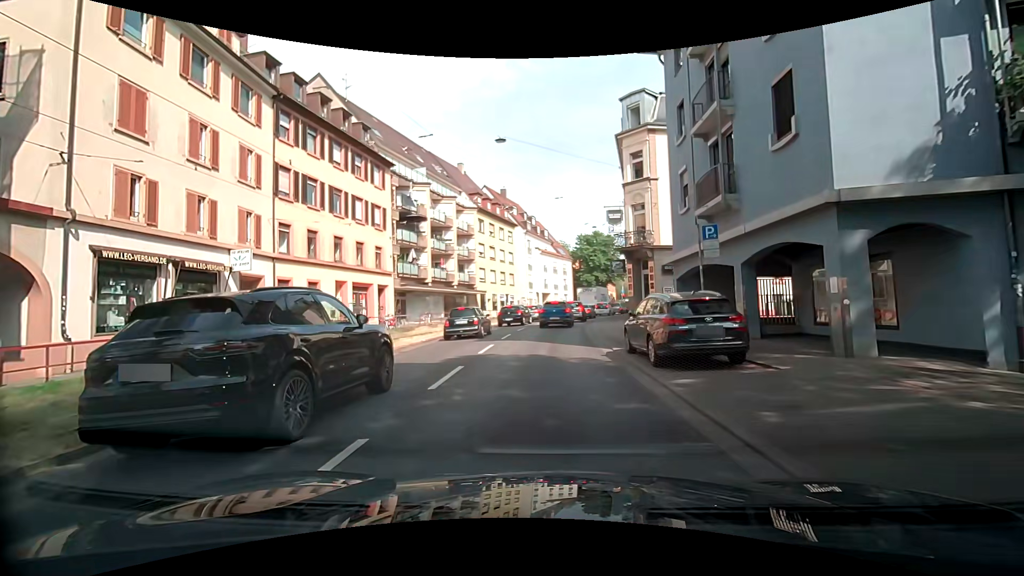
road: primary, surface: asphalt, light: Day
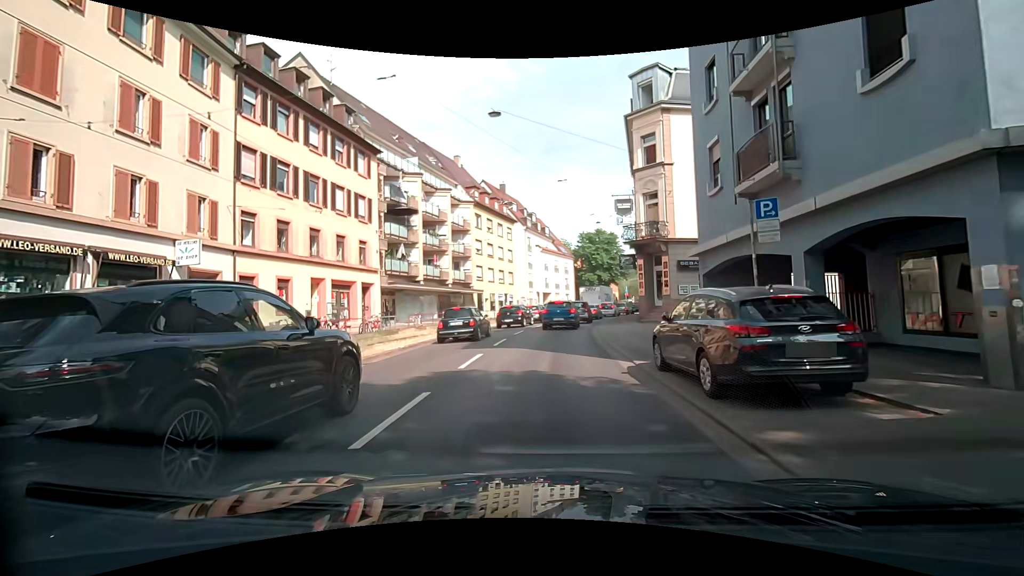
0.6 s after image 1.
(-0.1, +3.3) m; -1°
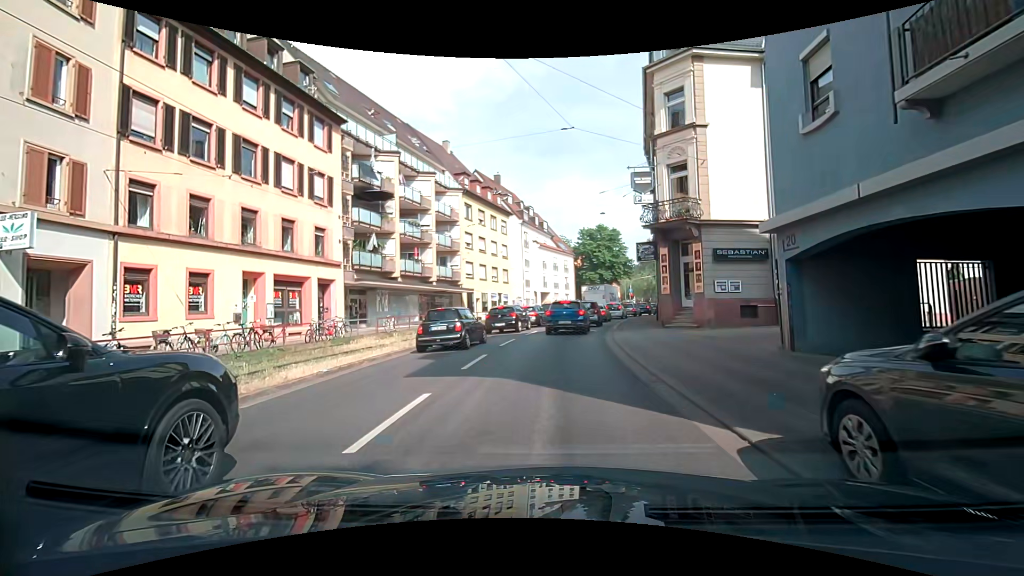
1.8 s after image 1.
(0.0, +6.0) m; 0°
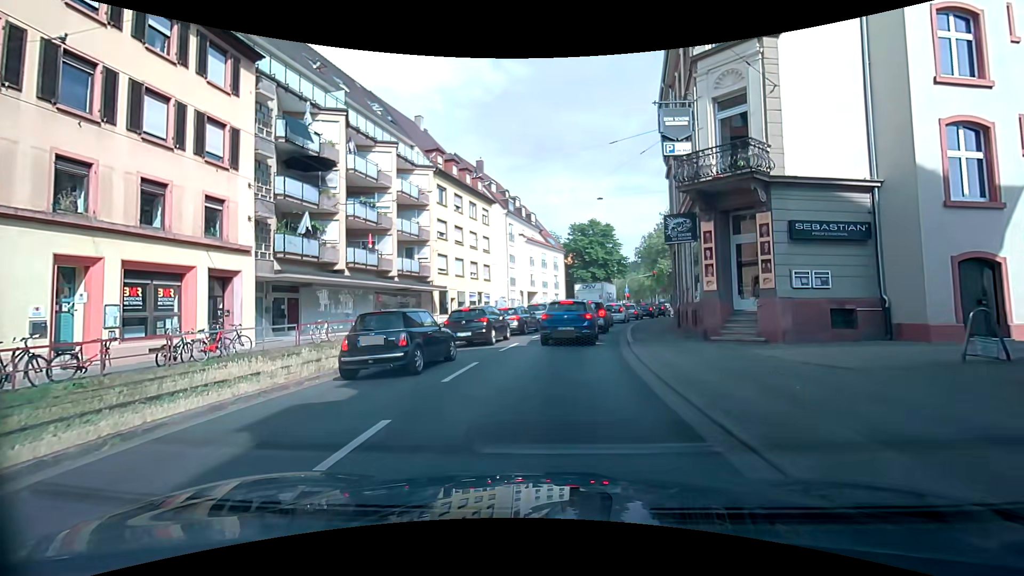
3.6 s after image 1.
(+0.1, +7.5) m; +1°
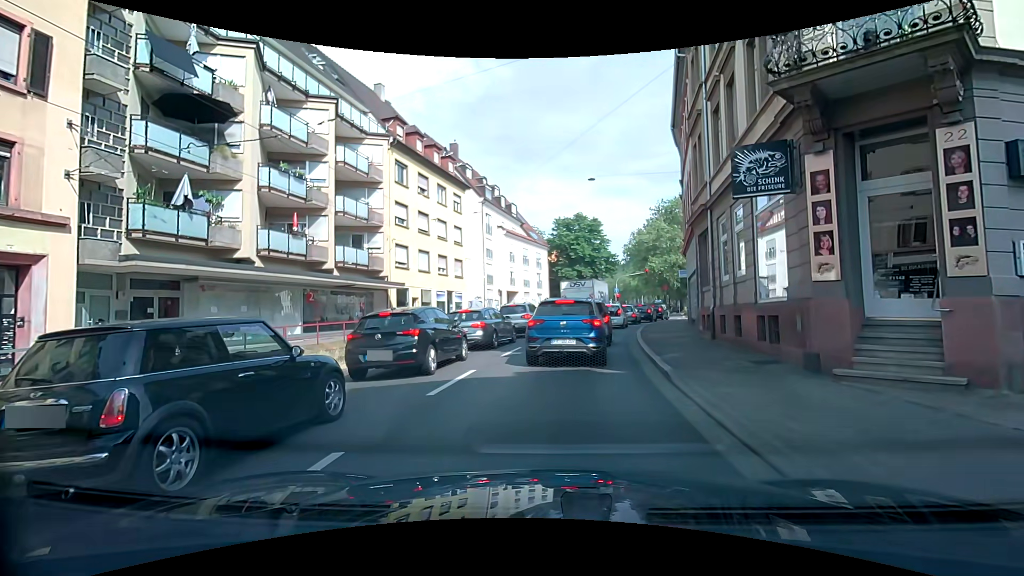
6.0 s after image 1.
(+0.1, +7.0) m; +2°
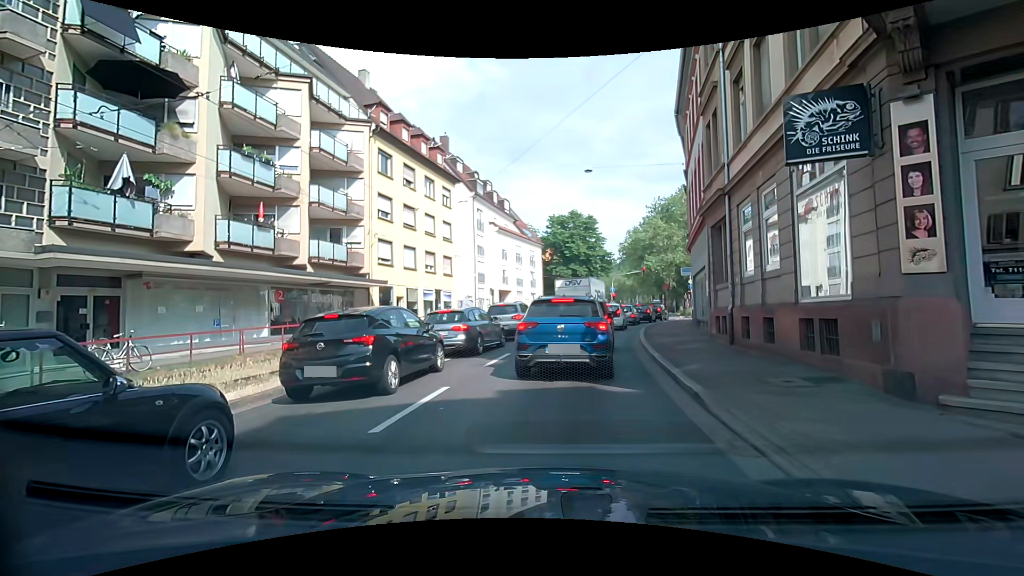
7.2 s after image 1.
(+0.1, +2.2) m; 0°
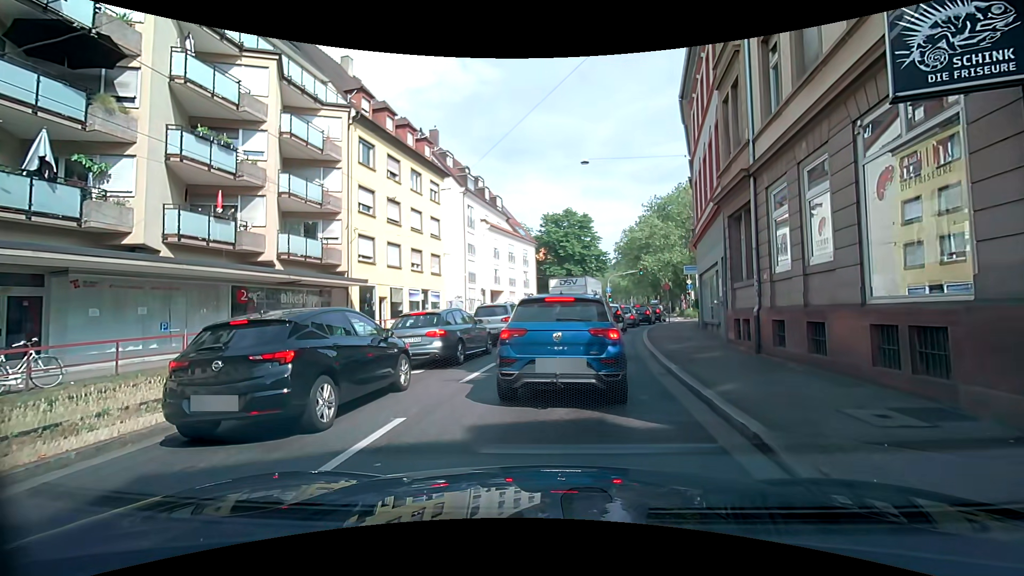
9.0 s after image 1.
(0.0, +2.2) m; +1°
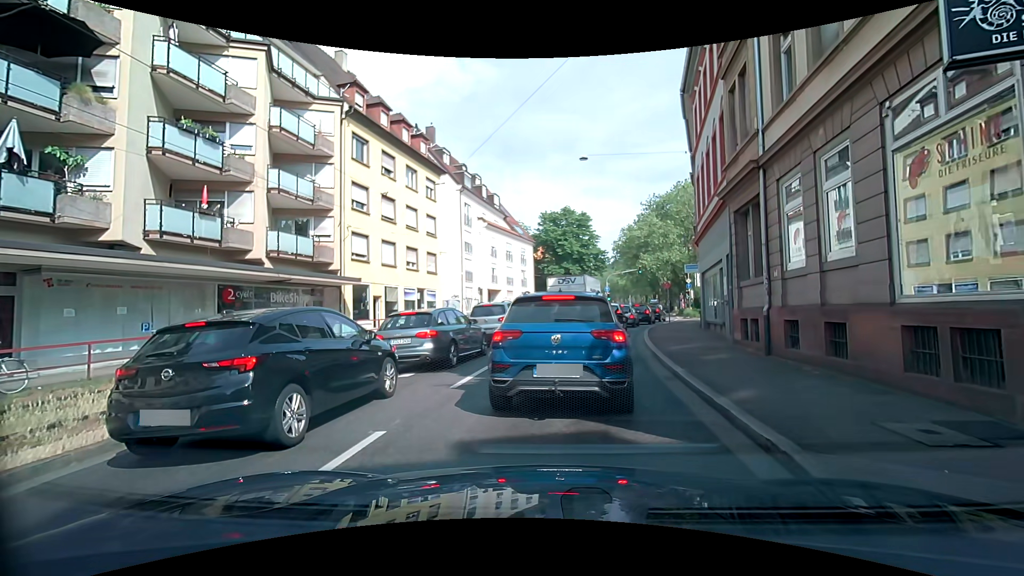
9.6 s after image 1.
(0.0, +0.7) m; 0°
(0, +10) (+2, +20) (+4, +30) (+7, +39) (+10, +49) (+13, +58) (+16, +68) (+19, +77) (+21, +87) (+23, +97) m
